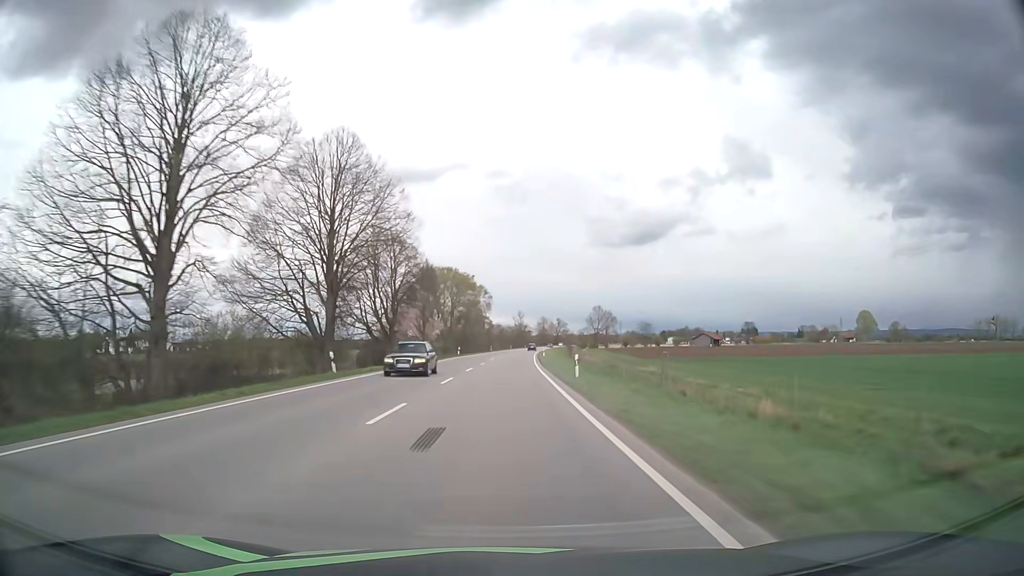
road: primary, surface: asphalt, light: Day
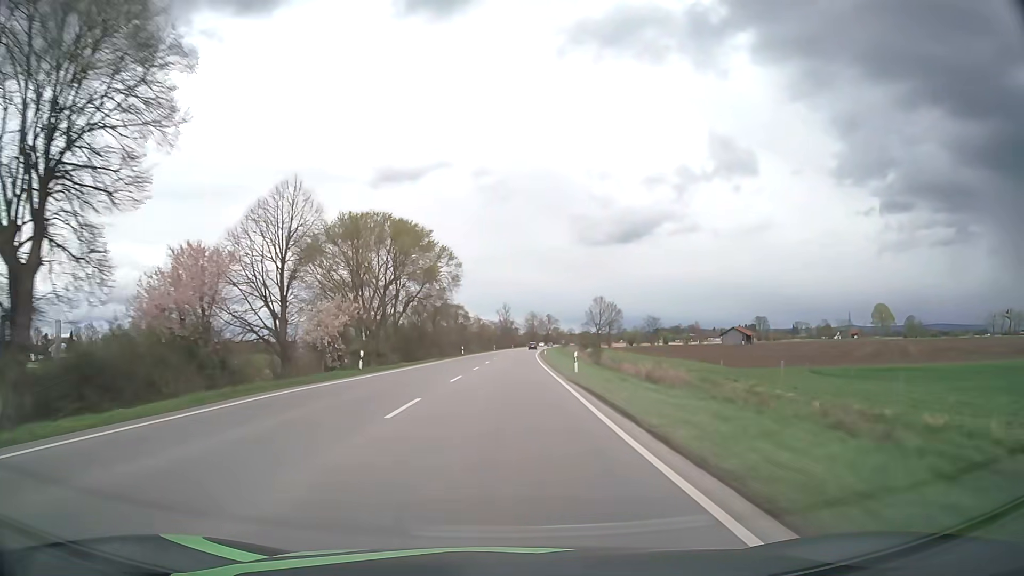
(+0.5, +46.9) m; +1°
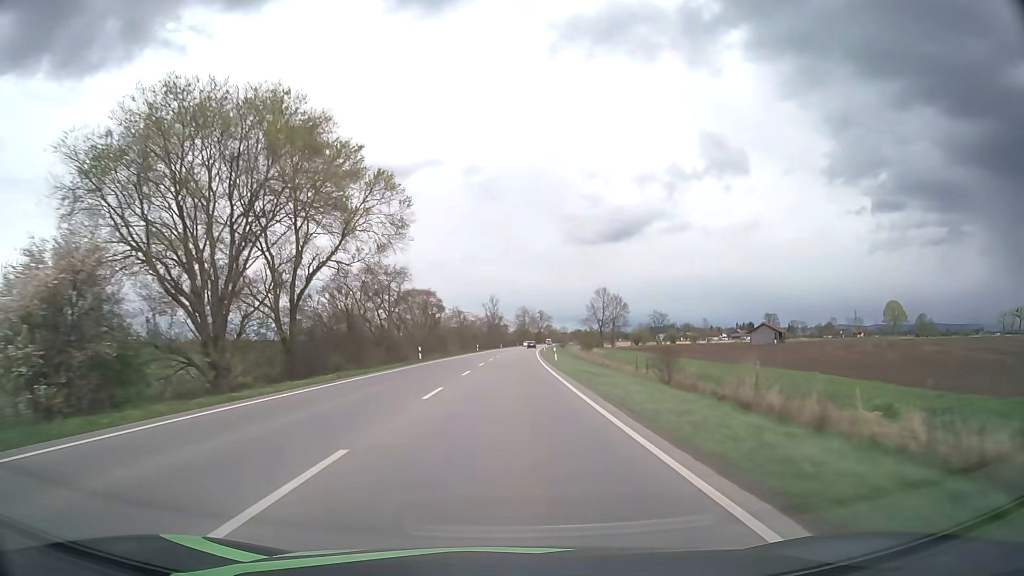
(+0.3, +31.3) m; +1°
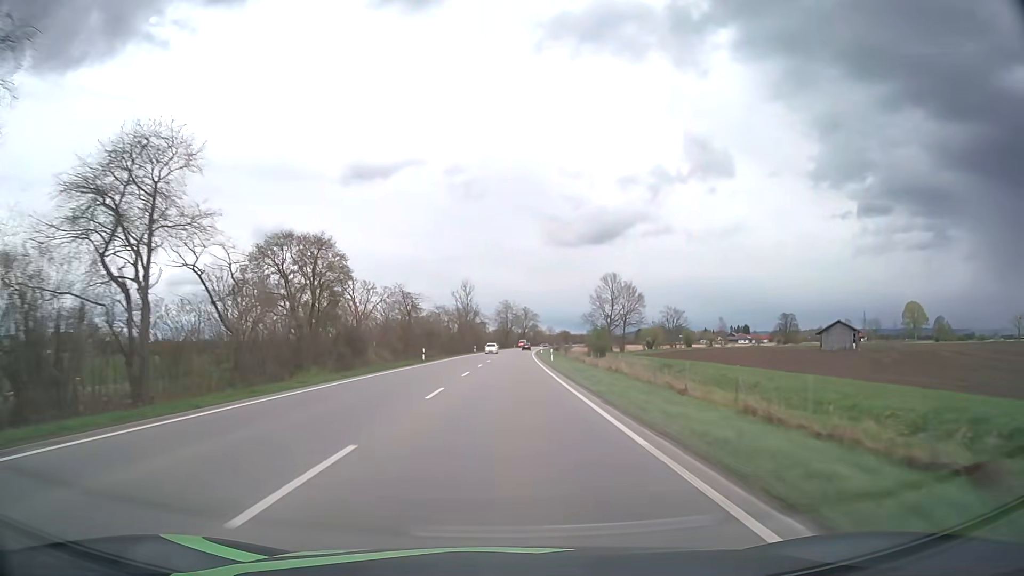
(+0.6, +47.1) m; +2°
